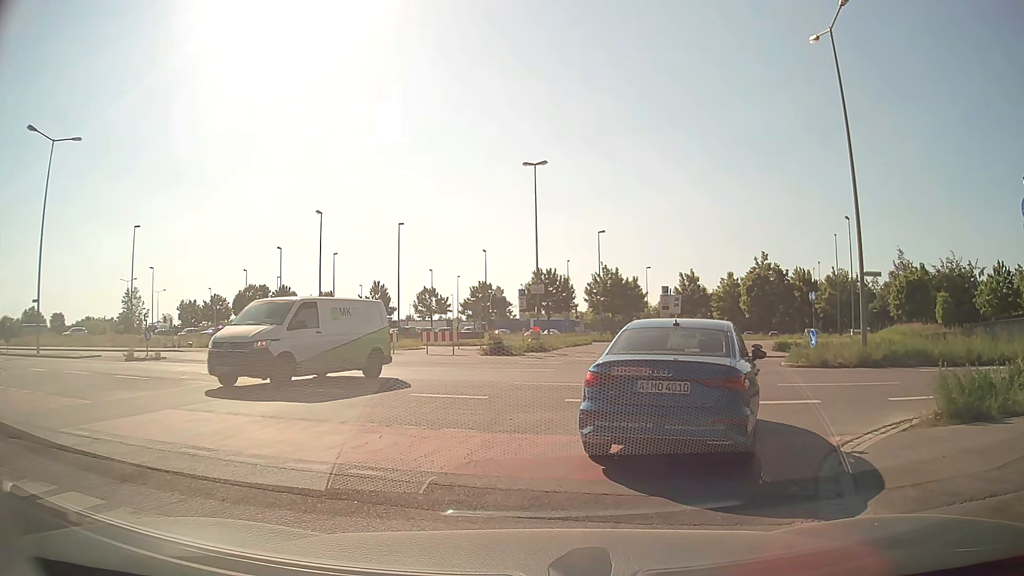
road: residential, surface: asphalt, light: Day
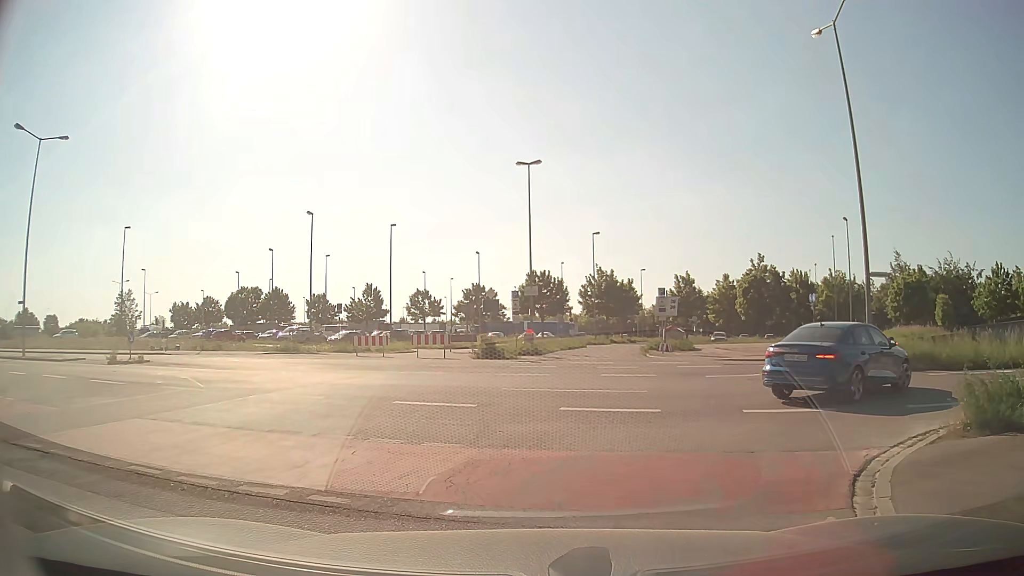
(0.0, +1.0) m; -1°
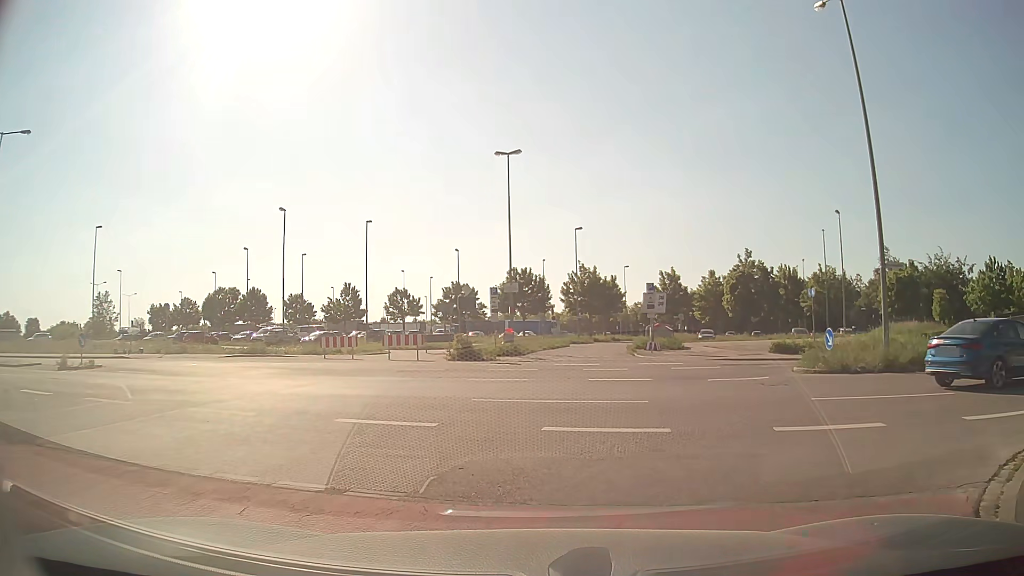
(+0.1, +2.5) m; +3°
(0, +10) (+1, +20) (+2, +30) (+3, +40) (+4, +50) (+6, +60) (+8, +69) (+11, +79) (+13, +89) (+16, +98) m
